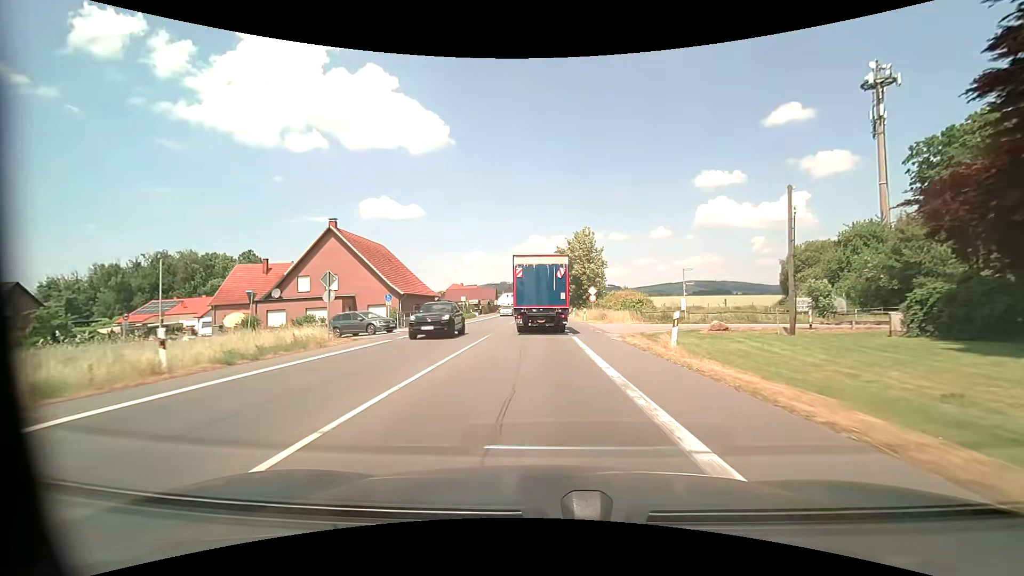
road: primary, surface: asphalt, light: Day
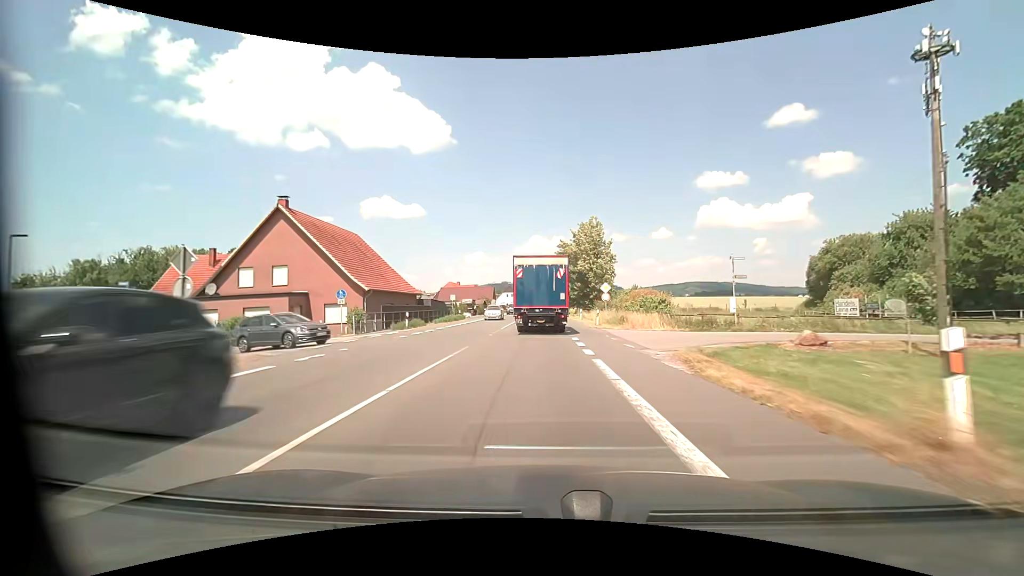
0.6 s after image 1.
(-0.1, +9.4) m; 0°
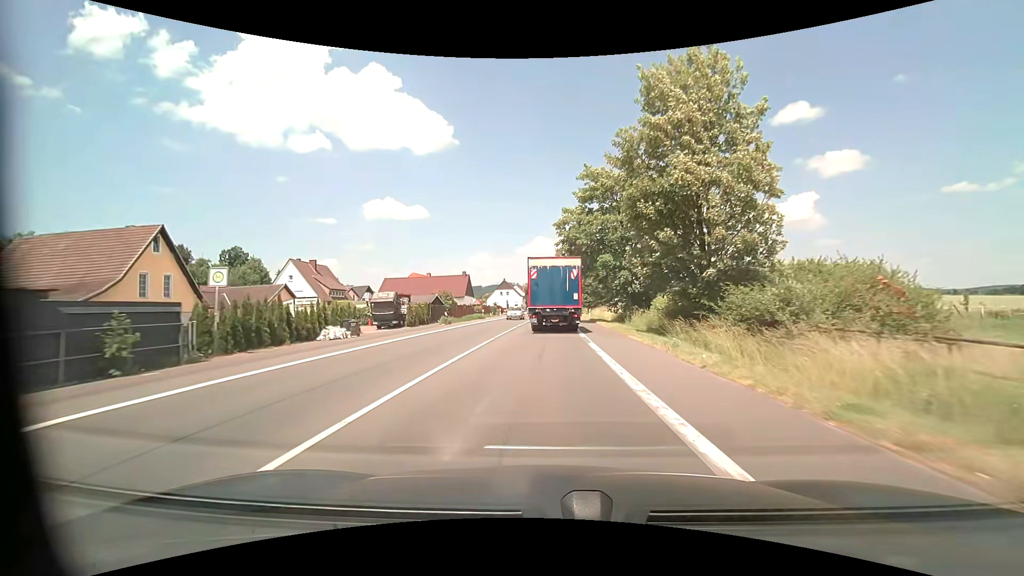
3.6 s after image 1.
(-0.3, +47.9) m; -1°
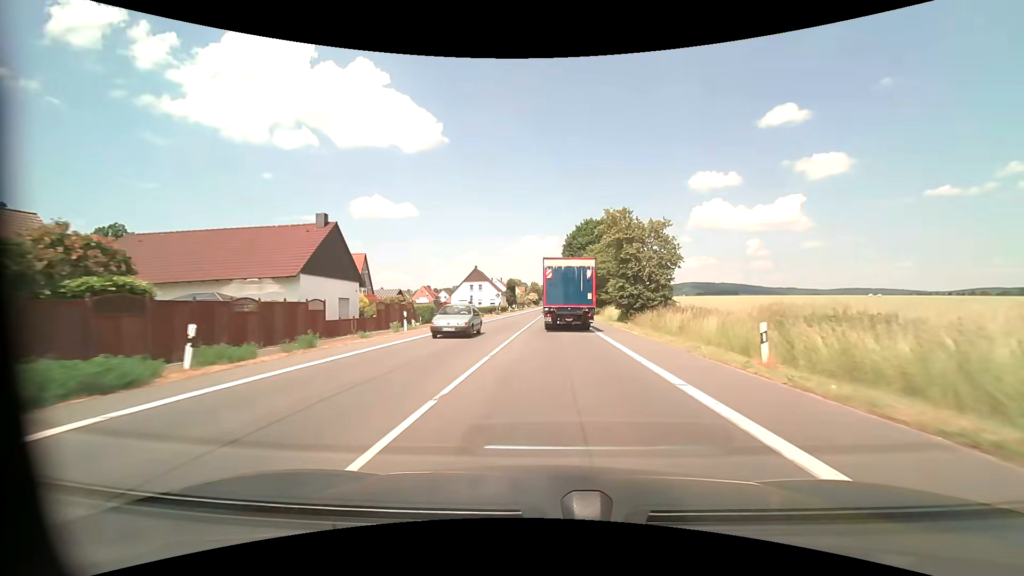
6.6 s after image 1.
(+0.2, +48.4) m; +1°
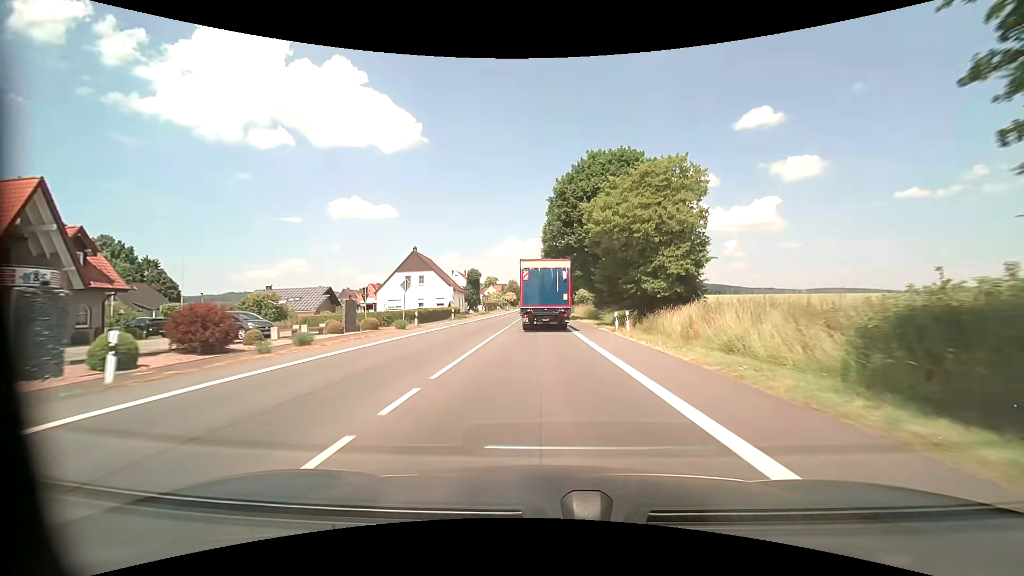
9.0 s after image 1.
(+0.8, +39.1) m; +2°
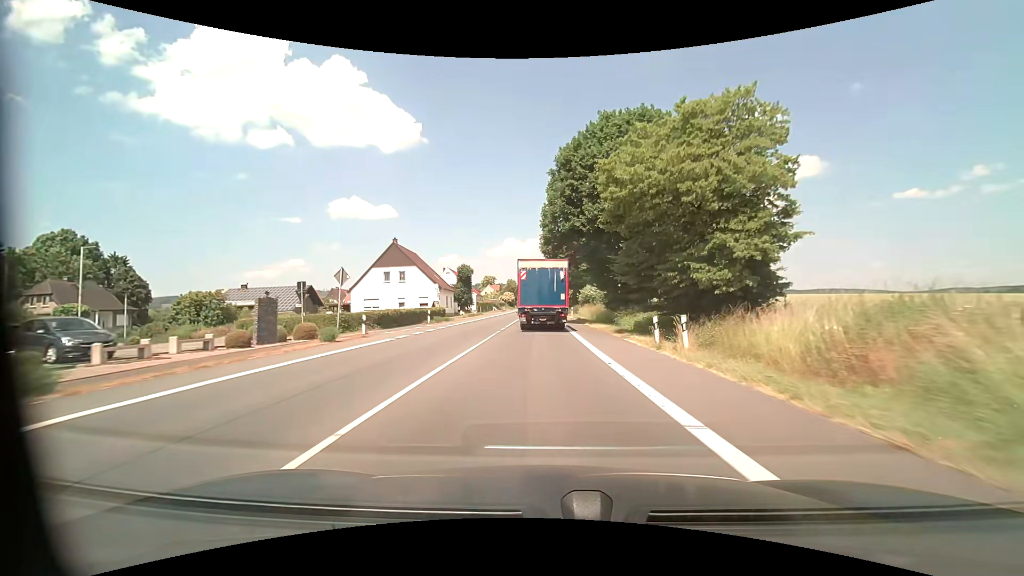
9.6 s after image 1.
(0.0, +9.9) m; 0°
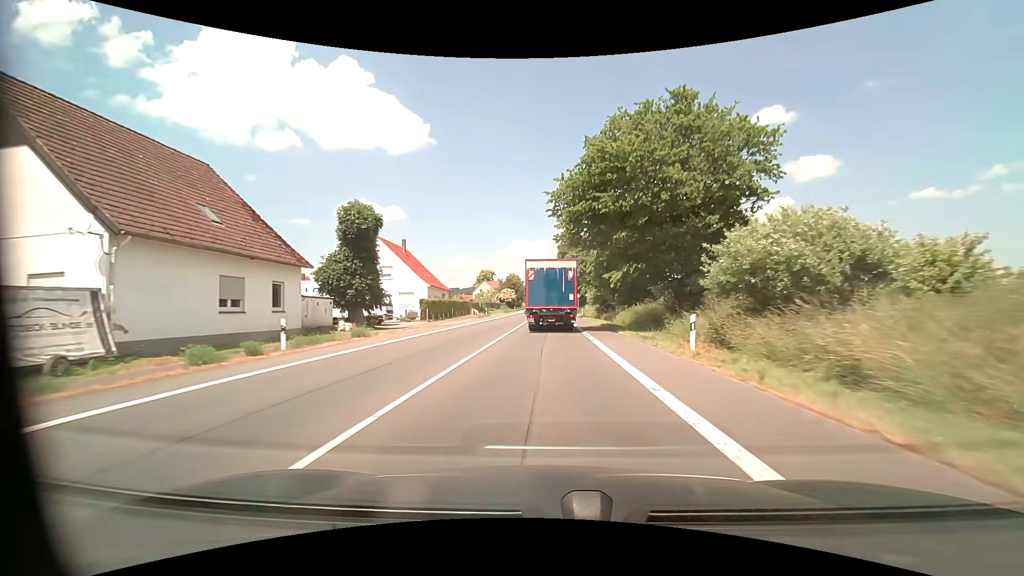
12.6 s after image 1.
(-0.5, +49.7) m; -1°
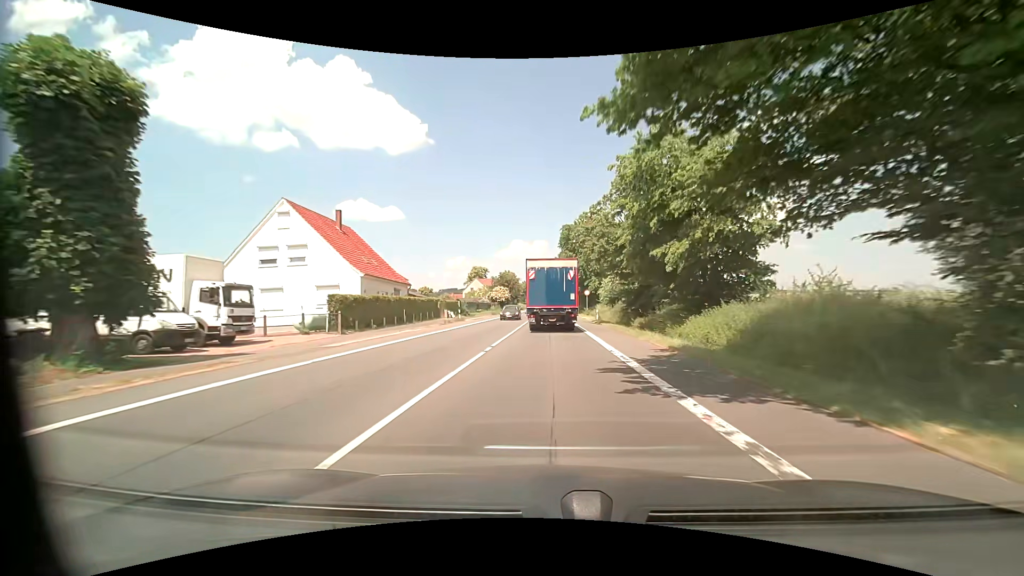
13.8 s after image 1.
(0.0, +19.9) m; 0°
(0, +10) (0, +20) (0, +30) (0, +40) (0, +50) (0, +60) (0, +70) (+1, +80) (+1, +90) (+1, +100) m
